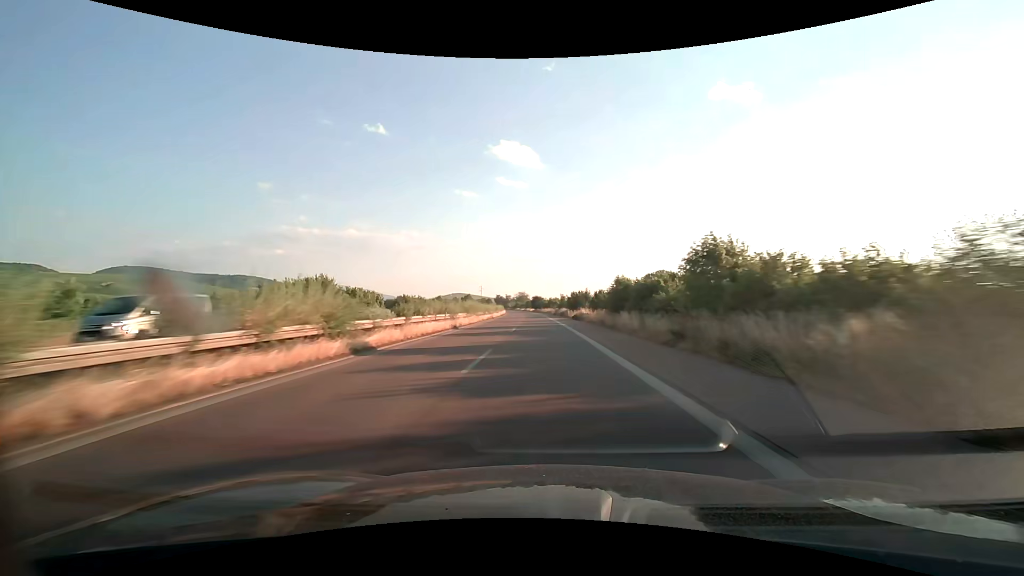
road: trunk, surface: asphalt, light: Day
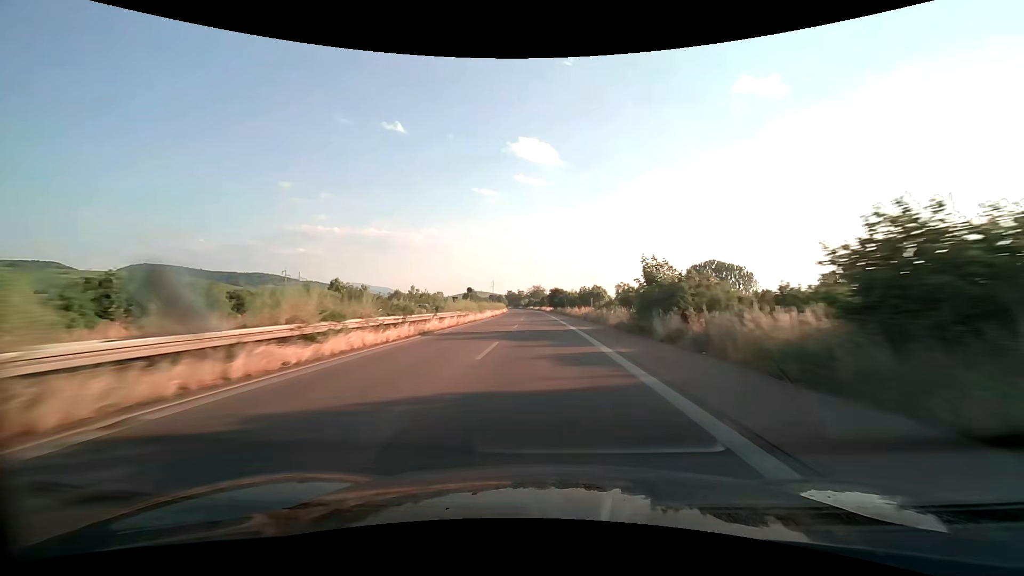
(-1.1, +69.7) m; -2°
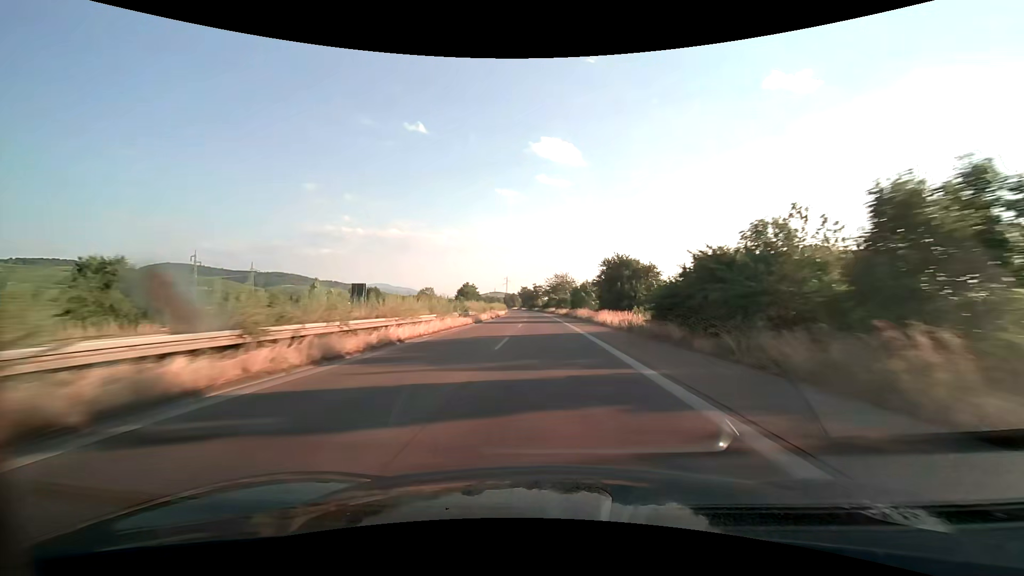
(-2.0, +87.0) m; -3°
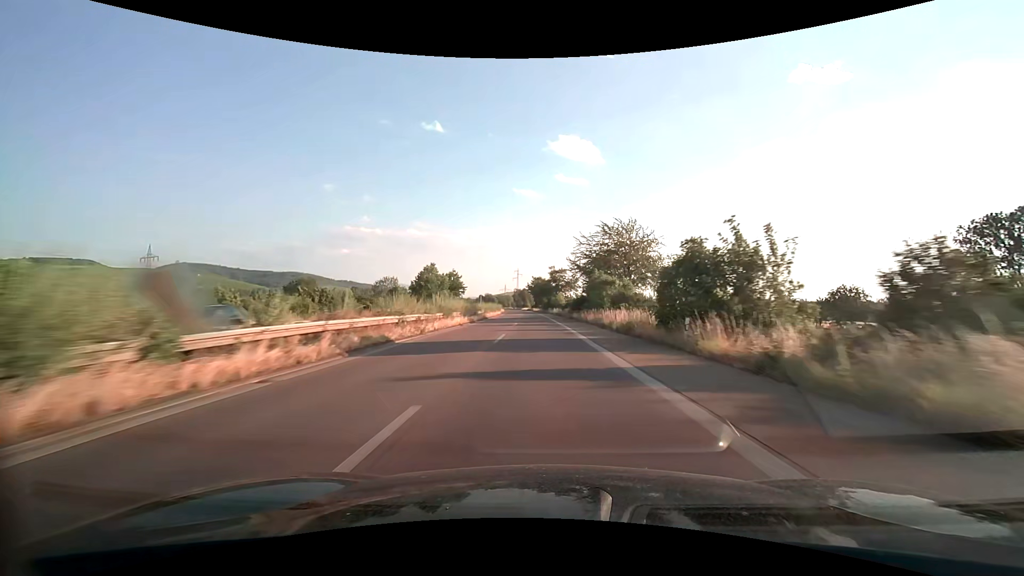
(-1.5, +87.0) m; -2°
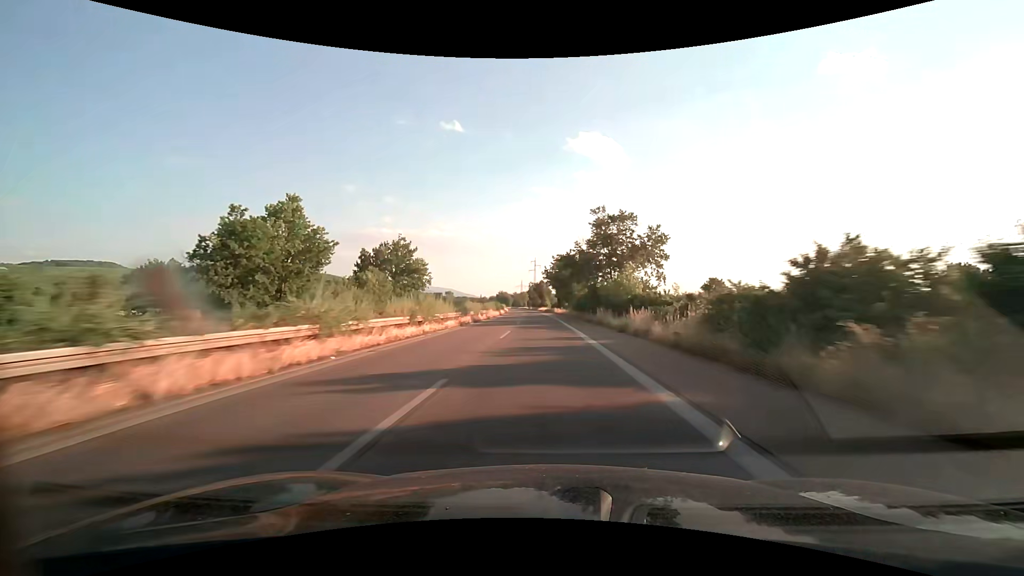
(-1.3, +69.6) m; -2°
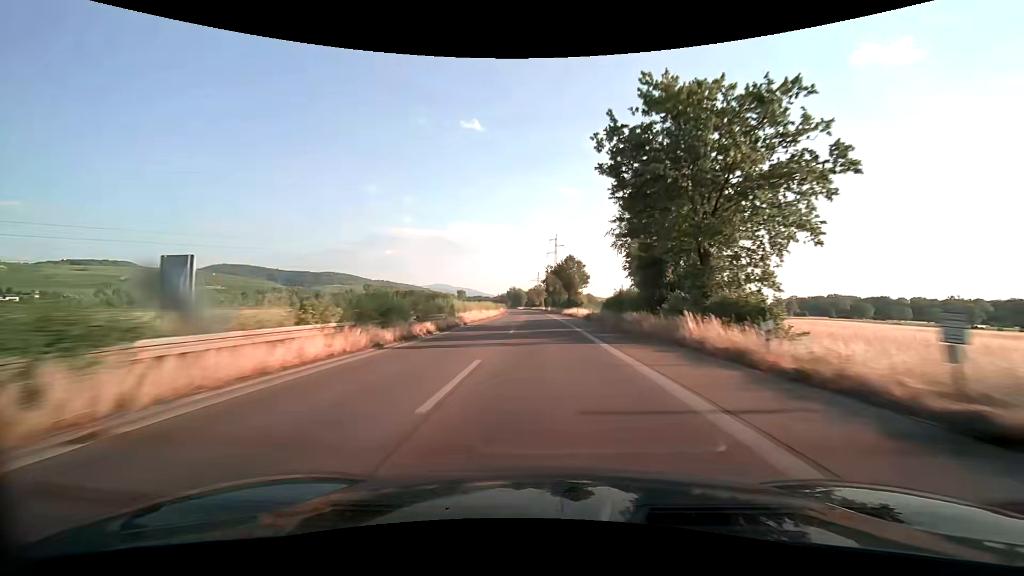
(-1.8, +87.0) m; -2°
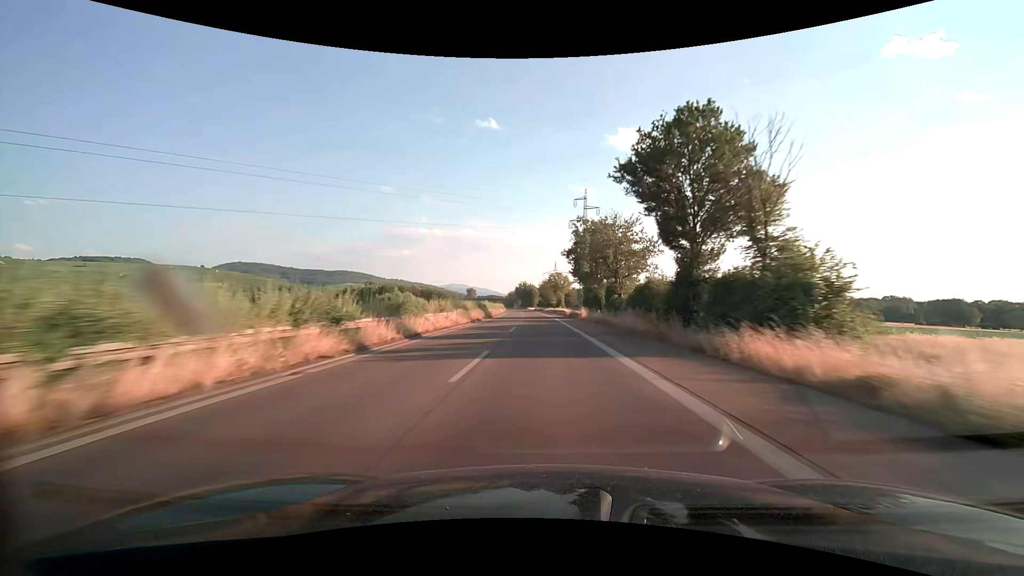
(-0.9, +69.6) m; -2°
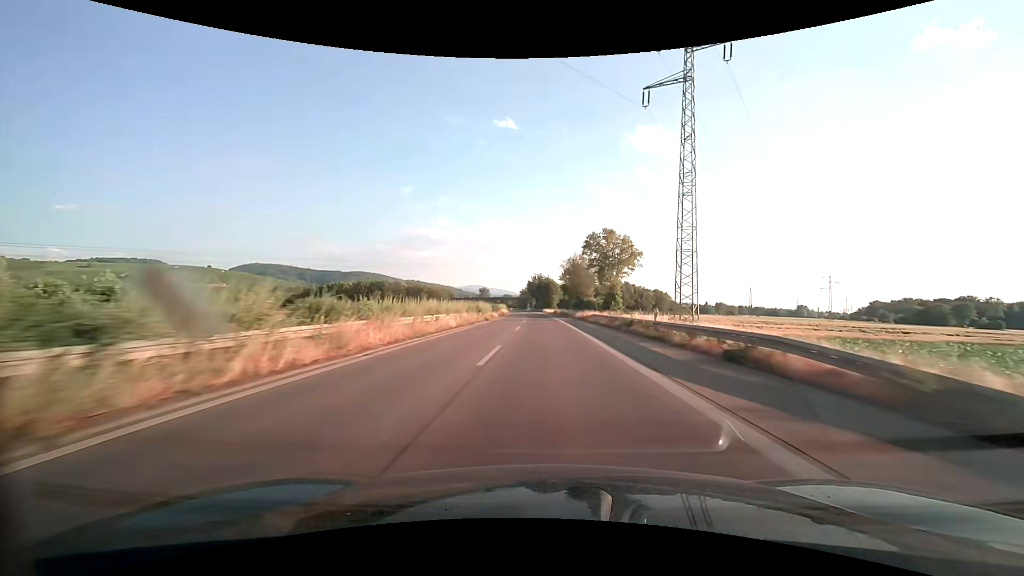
(-1.3, +69.6) m; -2°
(0, +10) (0, +20) (0, +30) (0, +40) (-1, +50) (-1, +60) (-1, +70) (-1, +80) (-2, +90) (-2, +100) m
